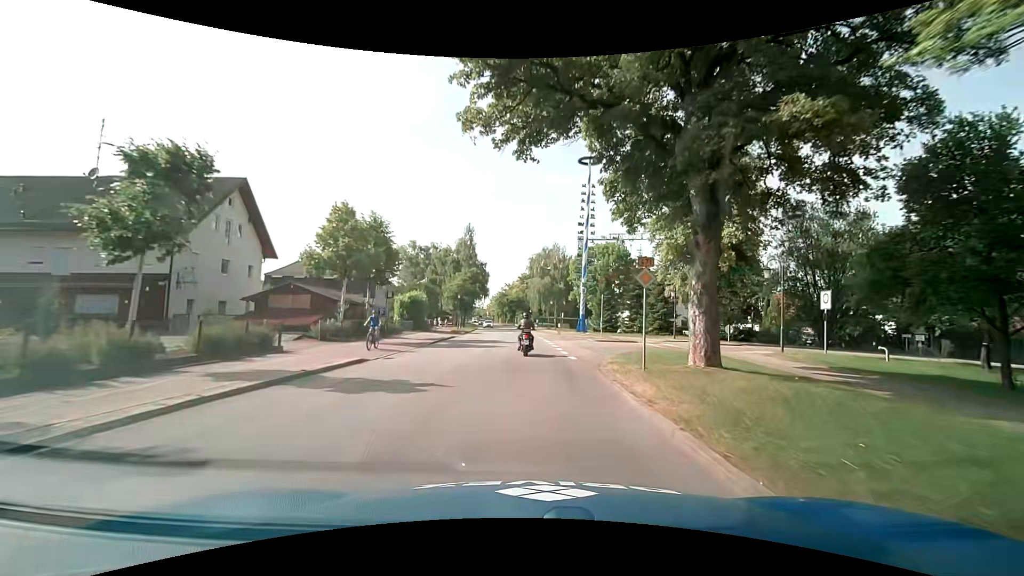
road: secondary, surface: asphalt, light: Day
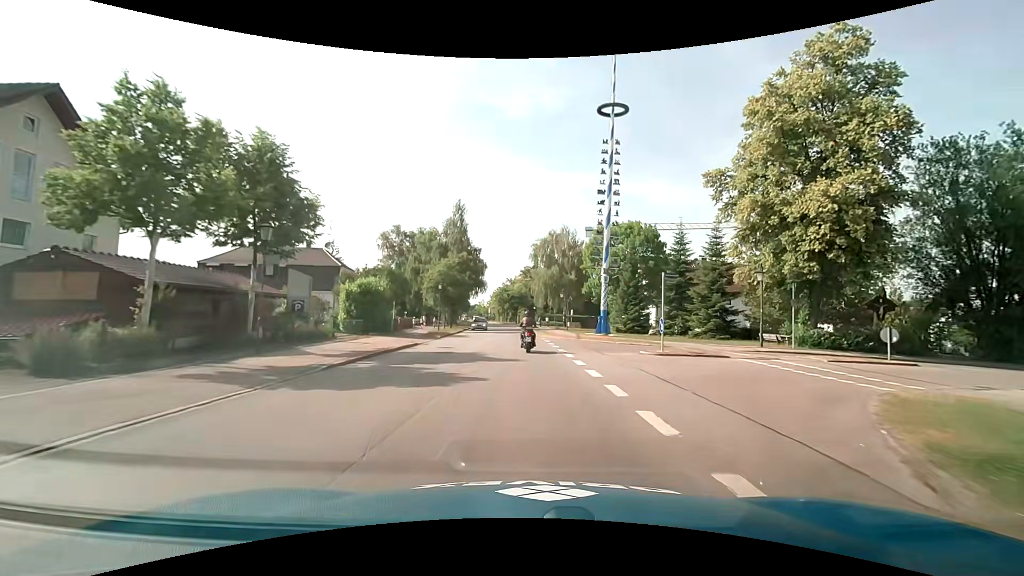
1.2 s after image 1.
(0.0, +15.0) m; -1°
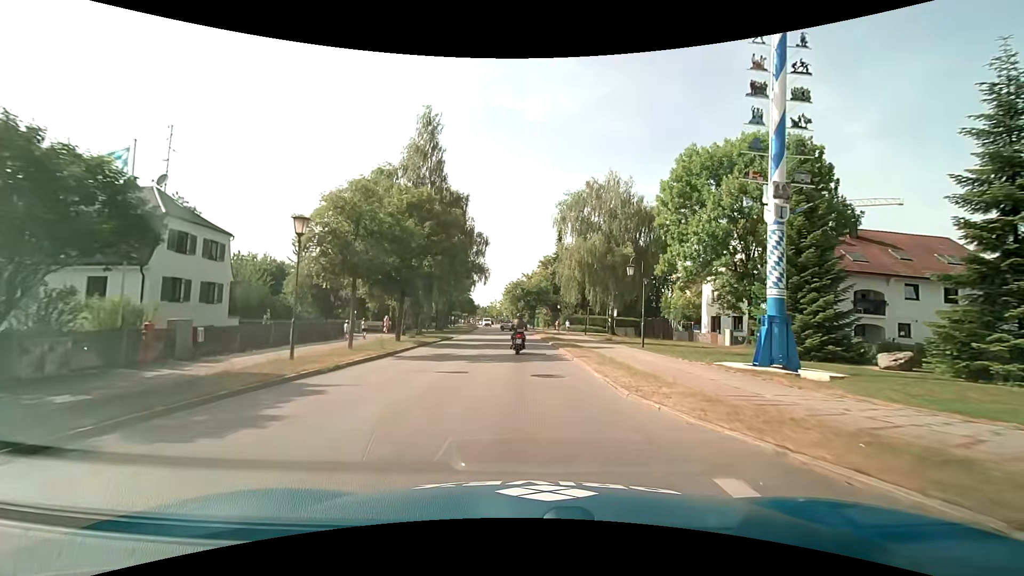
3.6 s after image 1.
(-0.3, +30.0) m; -2°
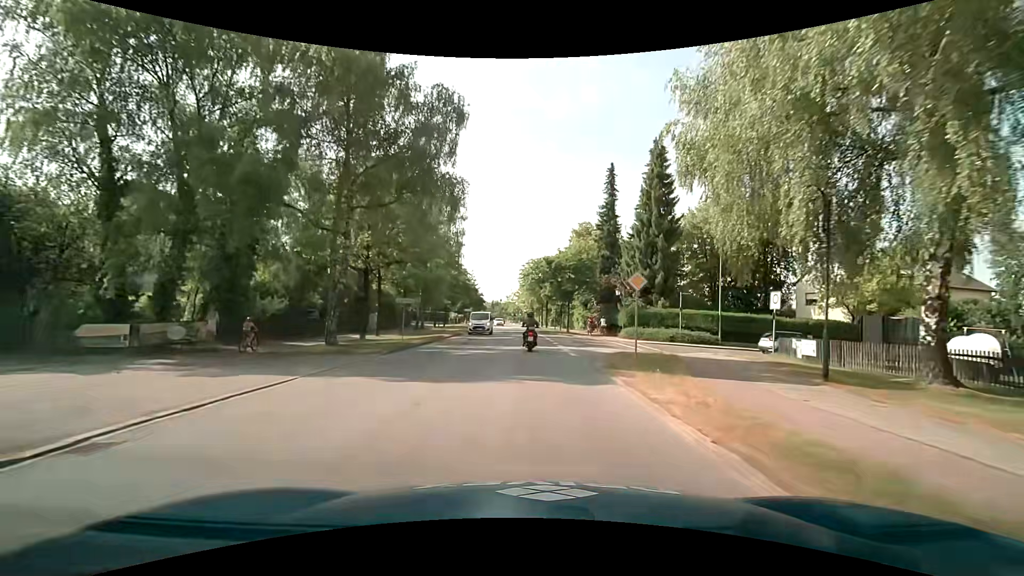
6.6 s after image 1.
(-0.5, +36.9) m; -2°
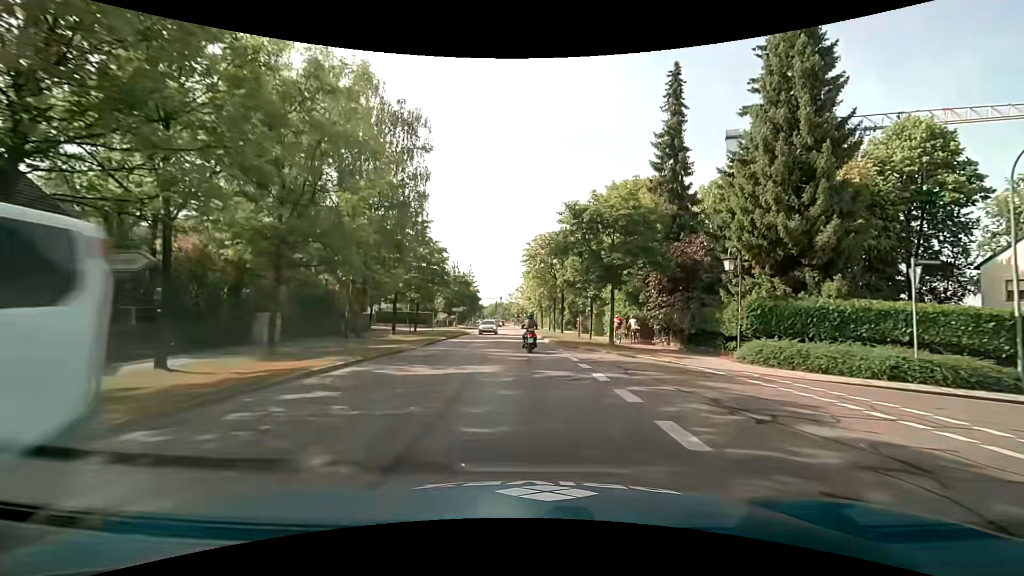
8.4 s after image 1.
(-0.2, +22.1) m; -1°
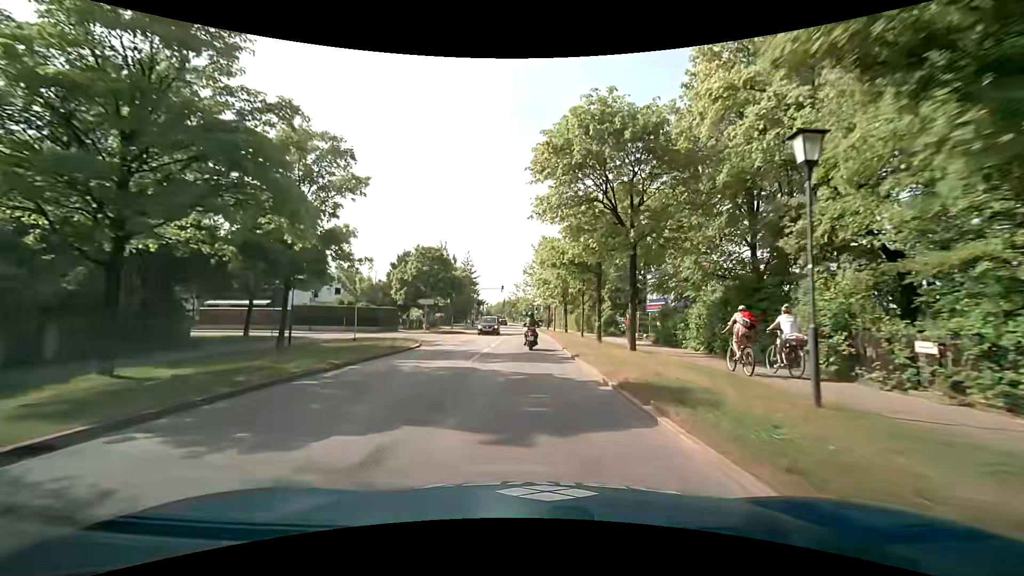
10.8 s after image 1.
(-0.3, +29.6) m; 0°
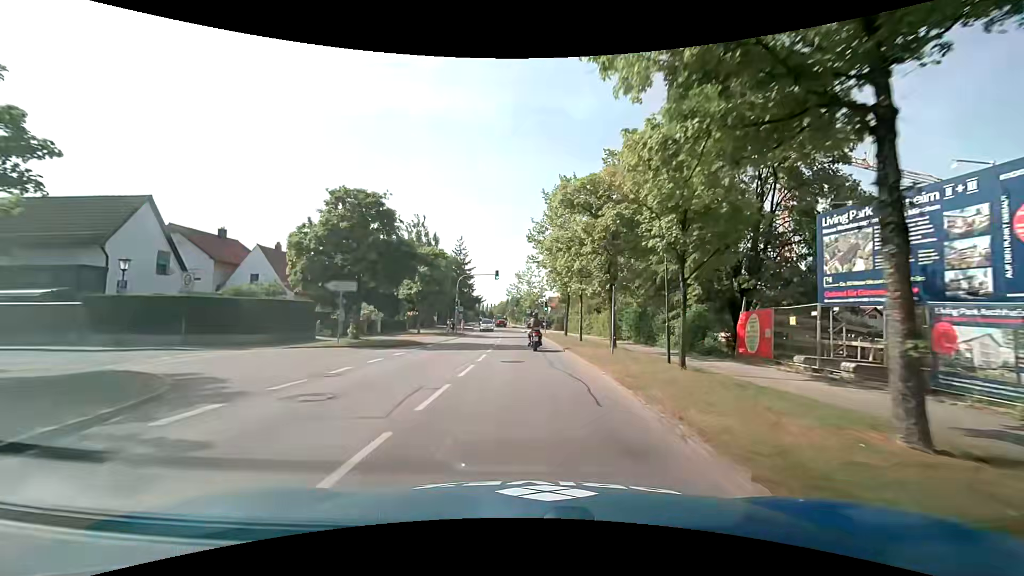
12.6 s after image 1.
(-0.3, +22.2) m; -1°
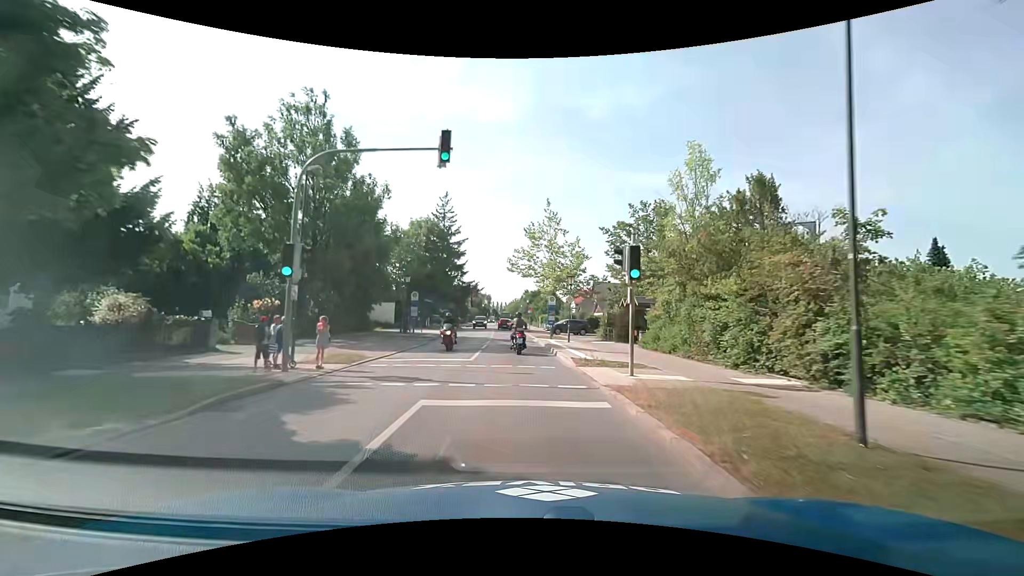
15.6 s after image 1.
(-0.1, +36.0) m; -2°
